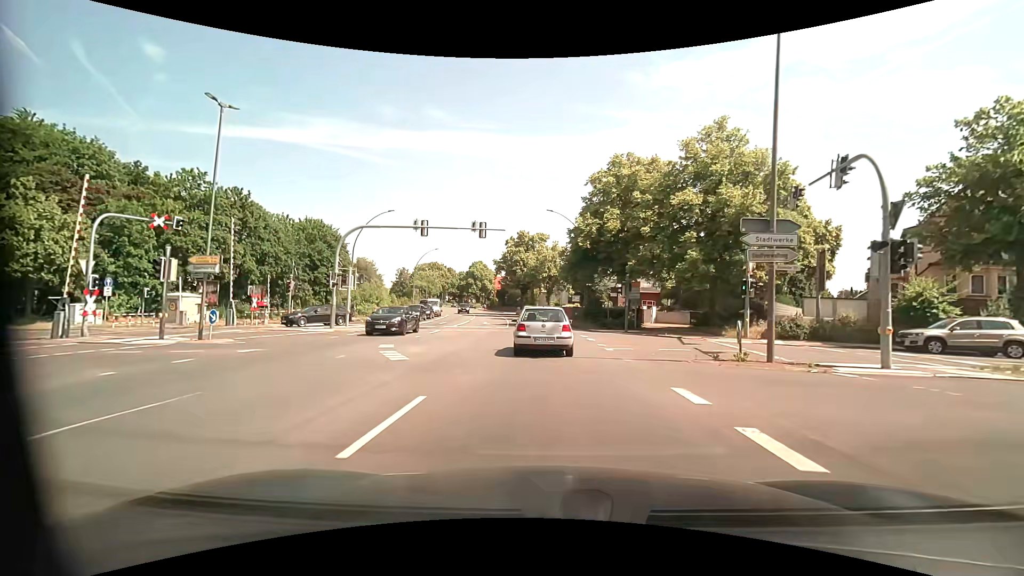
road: primary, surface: asphalt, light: Day
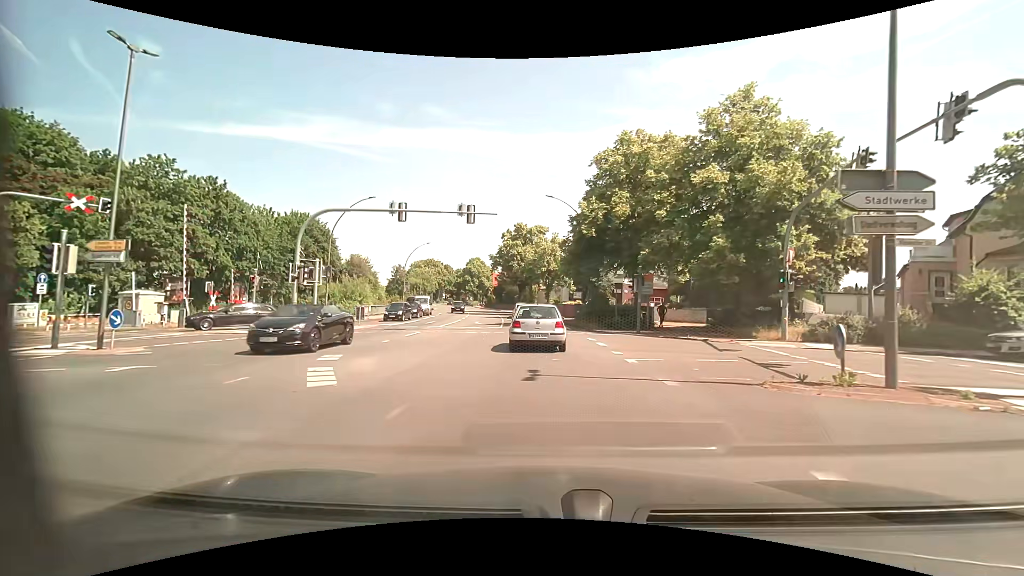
(0.0, +4.6) m; 0°
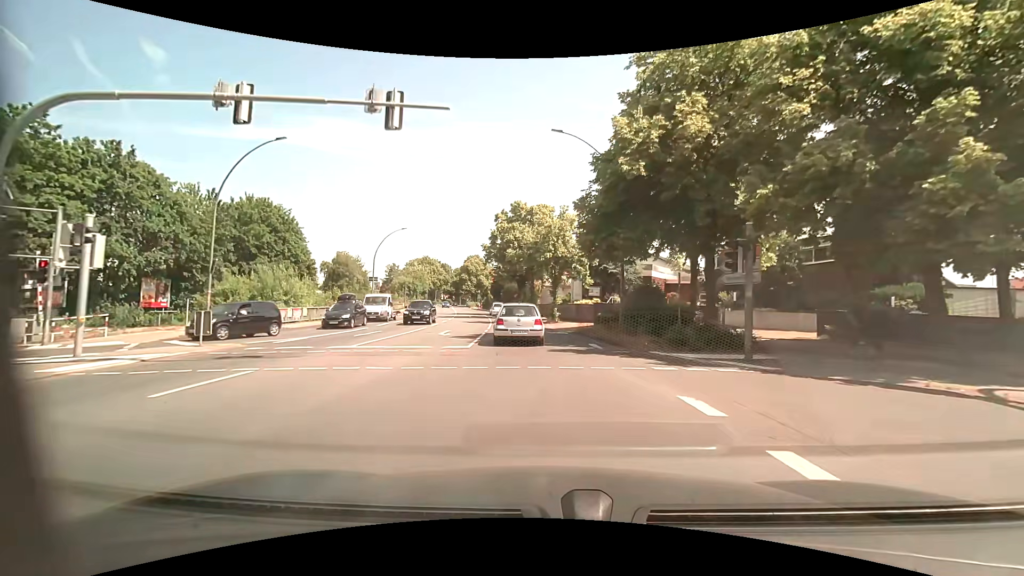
(0.0, +14.5) m; -1°
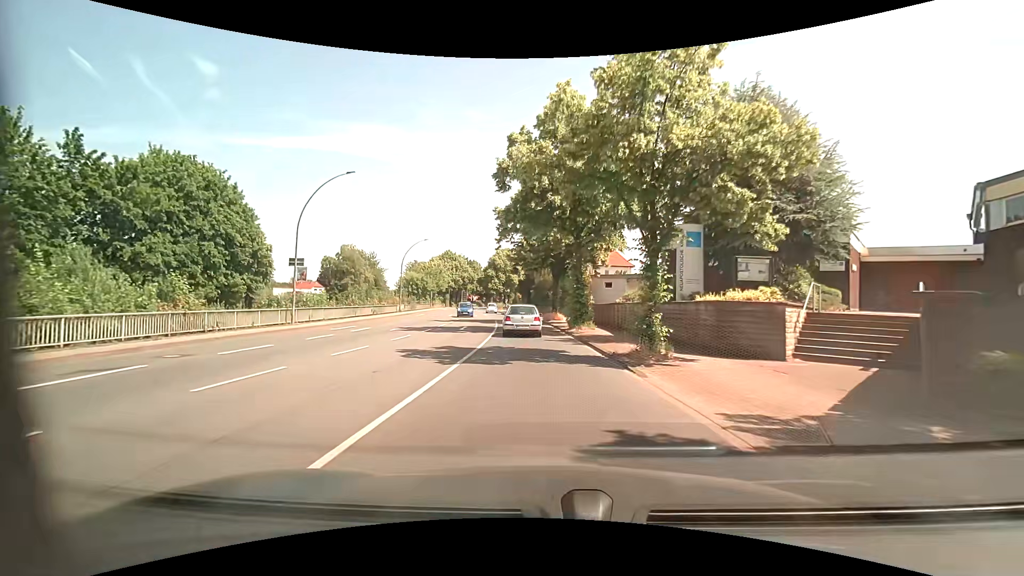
(-0.7, +25.5) m; -4°
(0, +10) (0, +20) (-1, +30) (-2, +40) (-3, +50) (-5, +60) (-6, +70) (-8, +80) (-9, +89) (-11, +99) m
